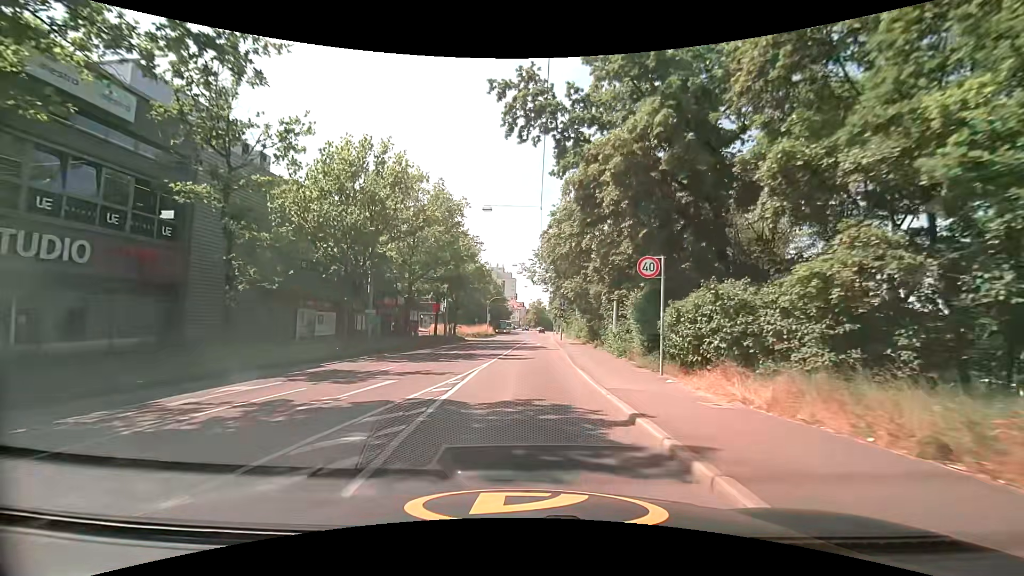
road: secondary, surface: asphalt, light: Day
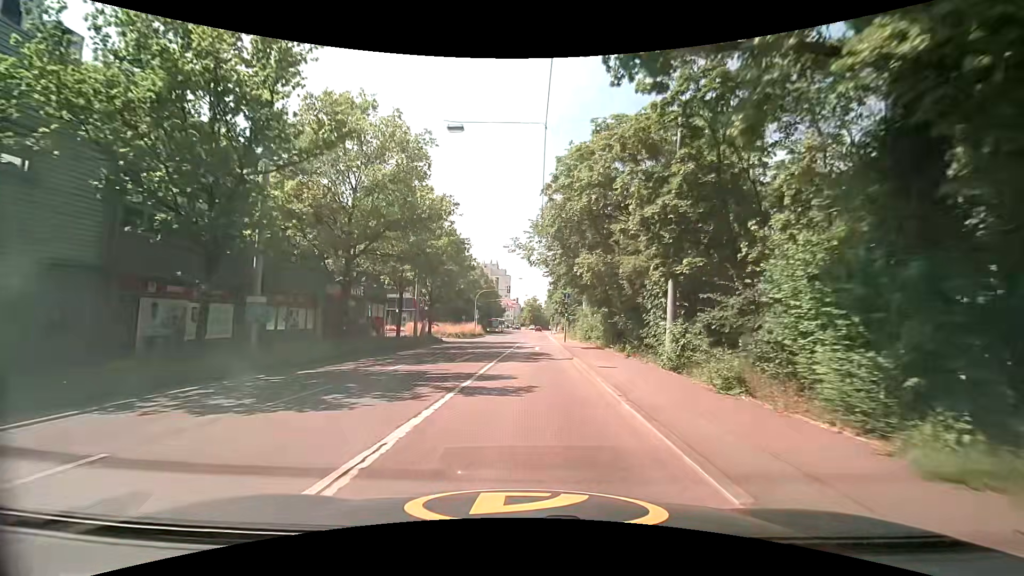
(+0.1, +11.8) m; +1°
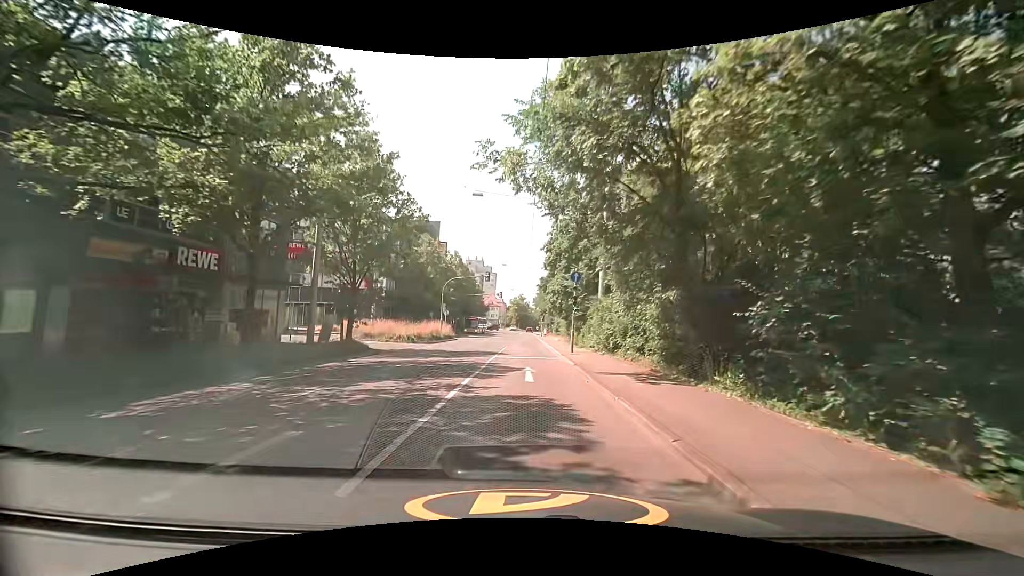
(+0.1, +17.1) m; +1°
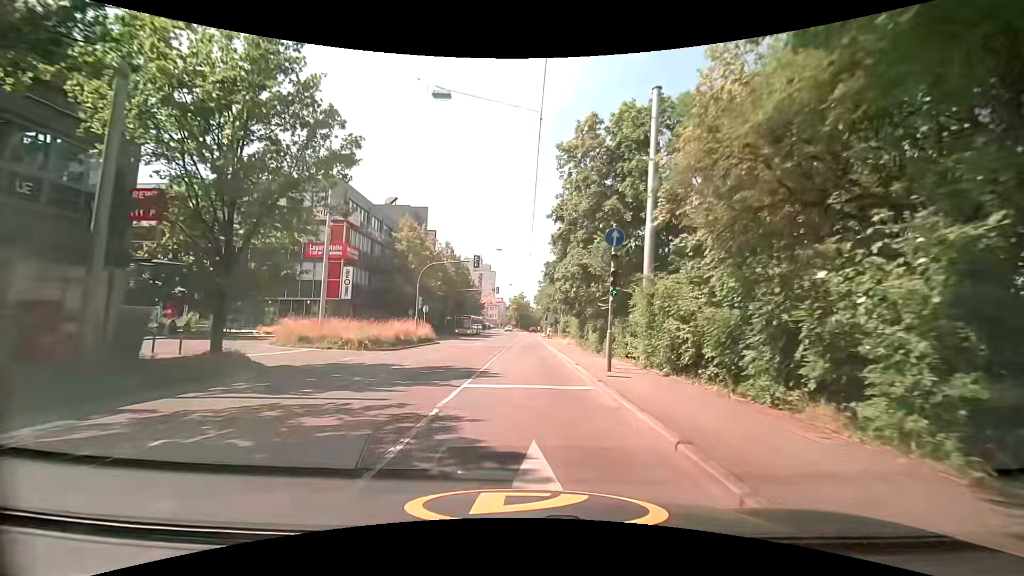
(+0.1, +11.5) m; -1°
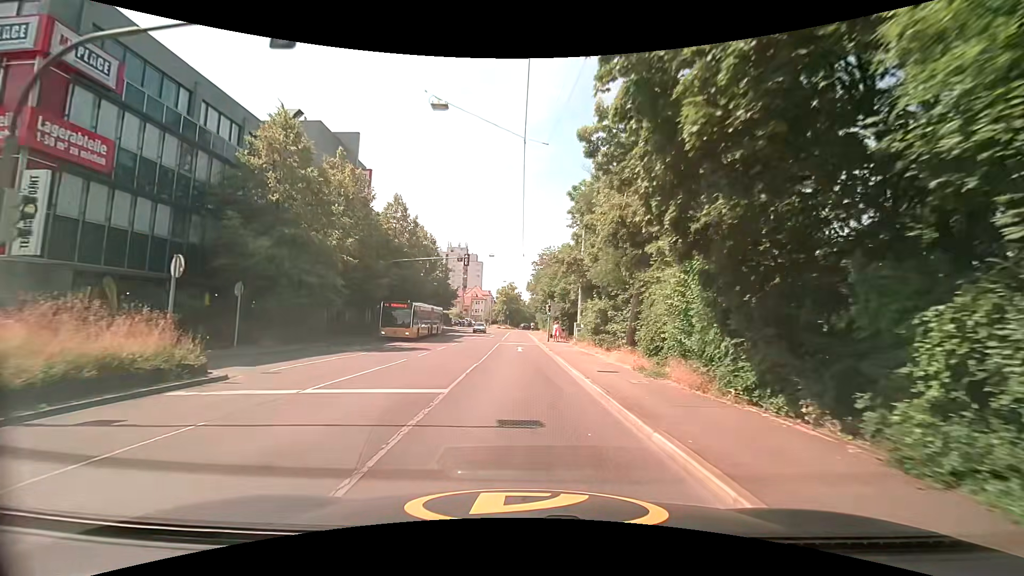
(+0.7, +30.0) m; +2°
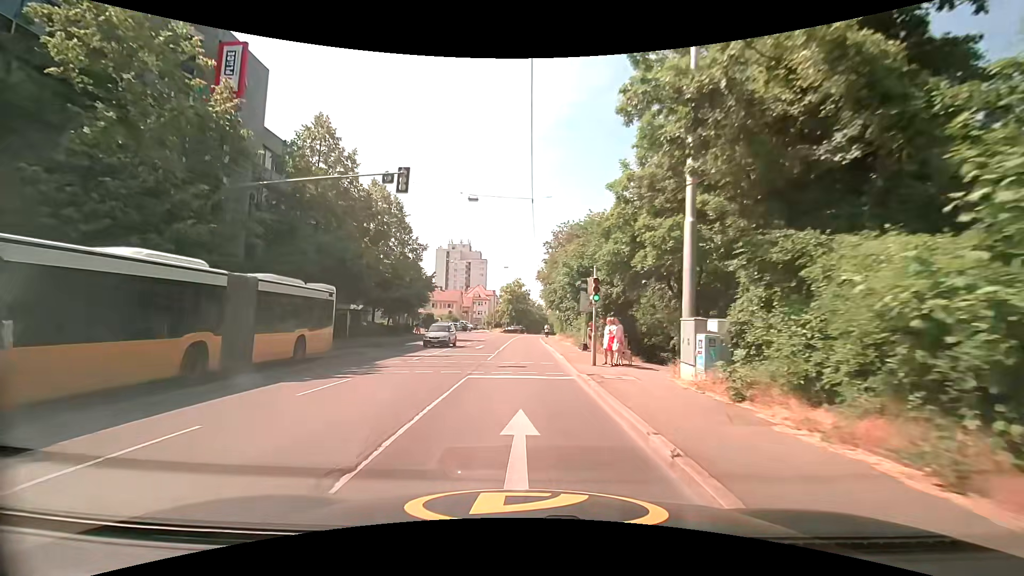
(+0.2, +23.8) m; -1°
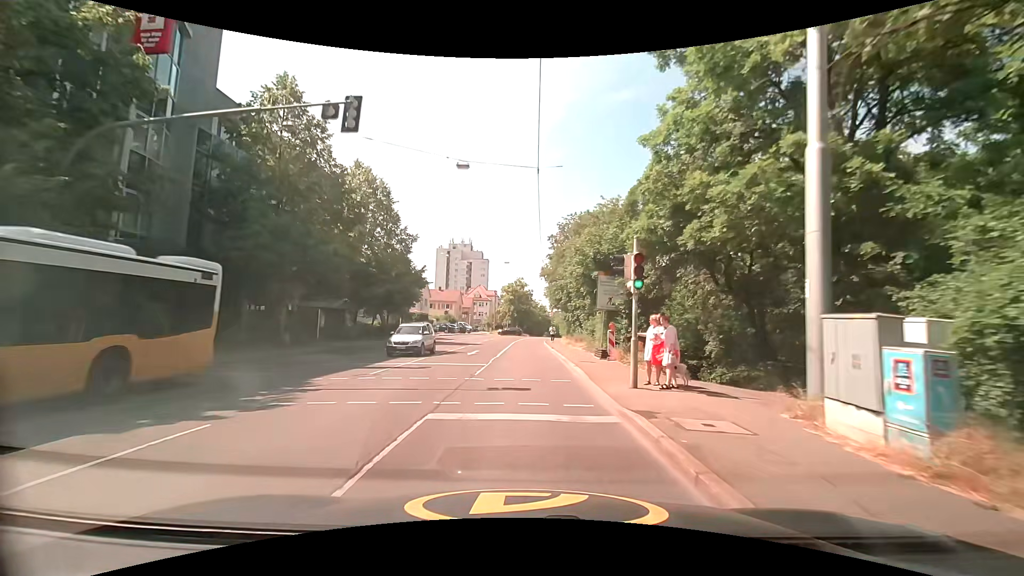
(0.0, +5.9) m; 0°
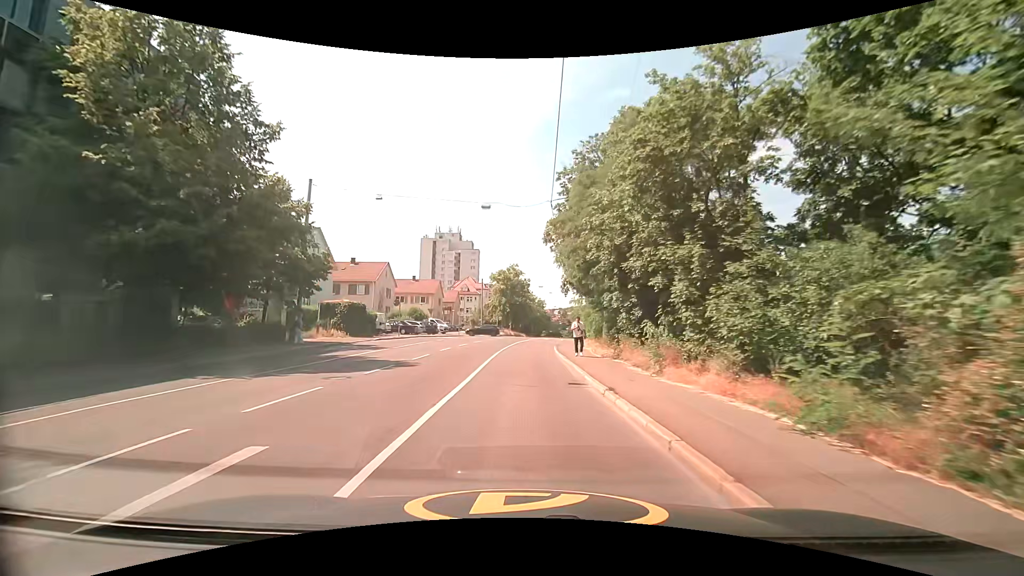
(+0.3, +24.4) m; +2°
(0, +10) (0, +20) (0, +30) (0, +40) (+1, +50) (+2, +60) (+3, +70) (+4, +80) (+4, +90) (+5, +100) m
